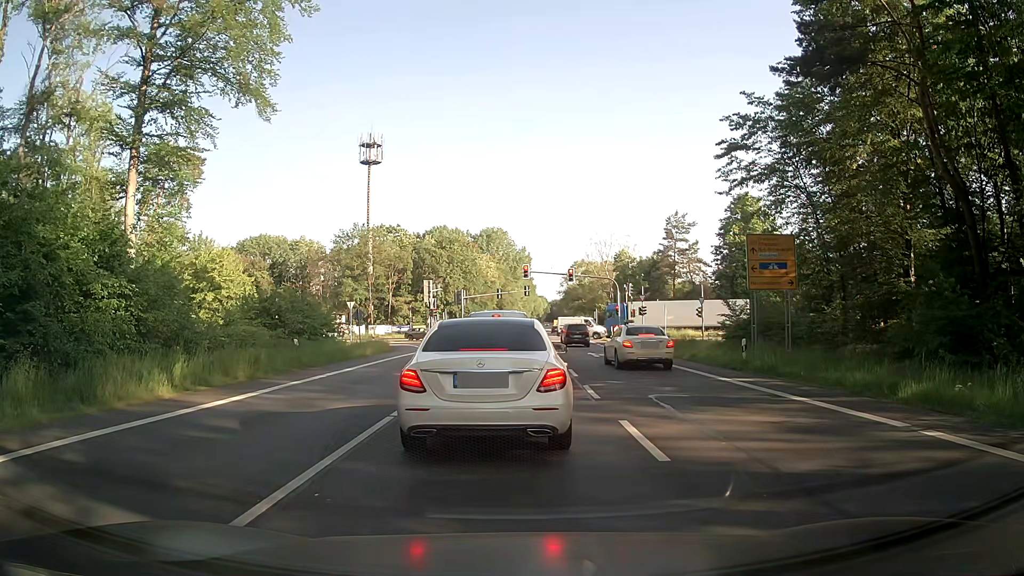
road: primary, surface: asphalt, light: Day
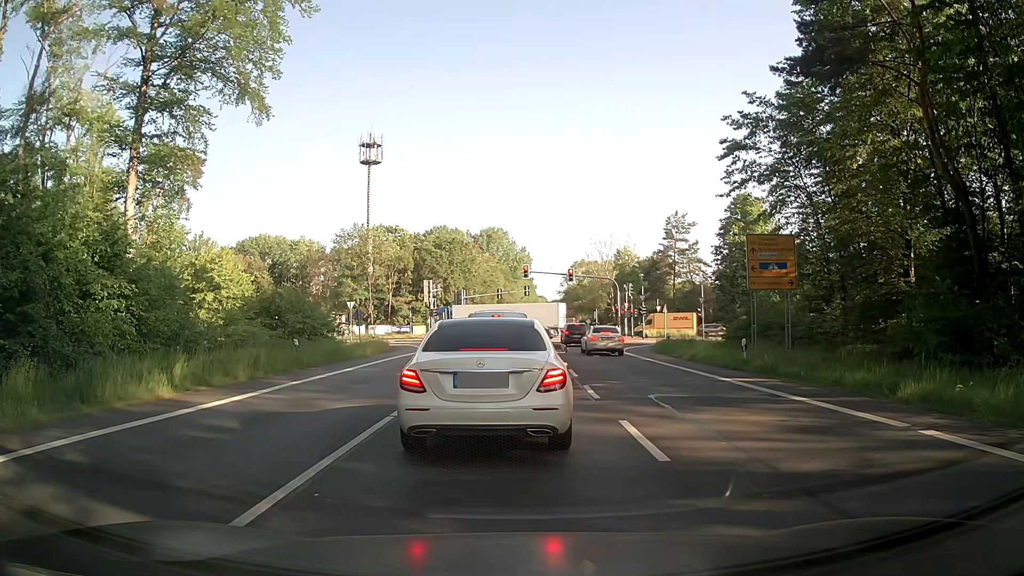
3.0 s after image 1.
(0.0, 0.0) m; 0°
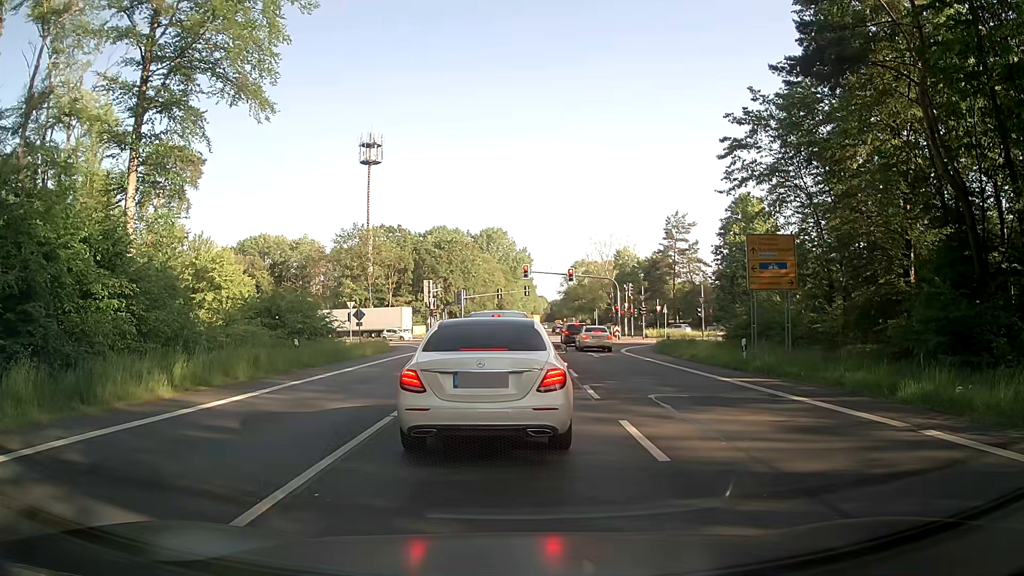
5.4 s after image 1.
(0.0, 0.0) m; 0°
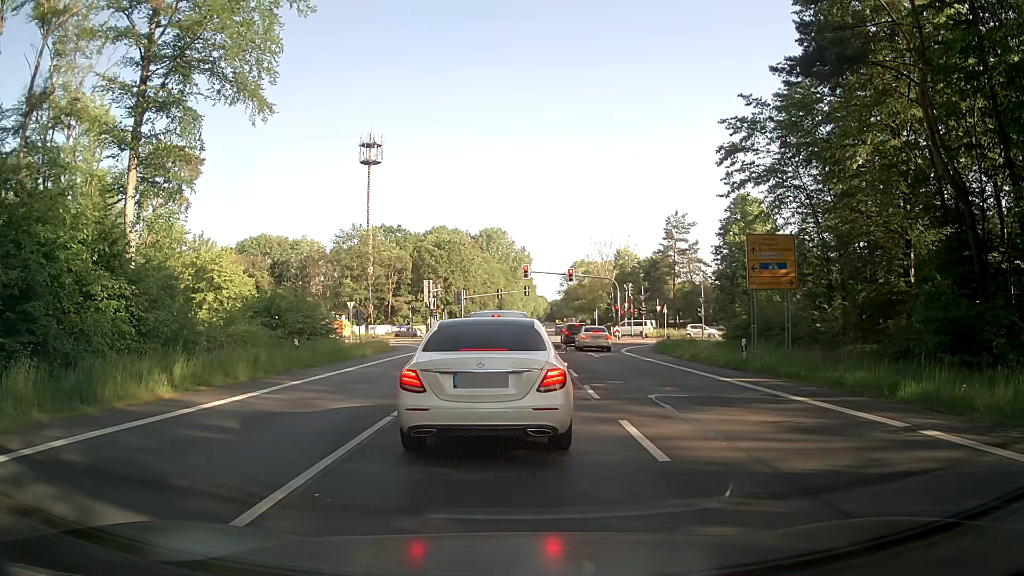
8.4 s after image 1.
(0.0, 0.0) m; 0°
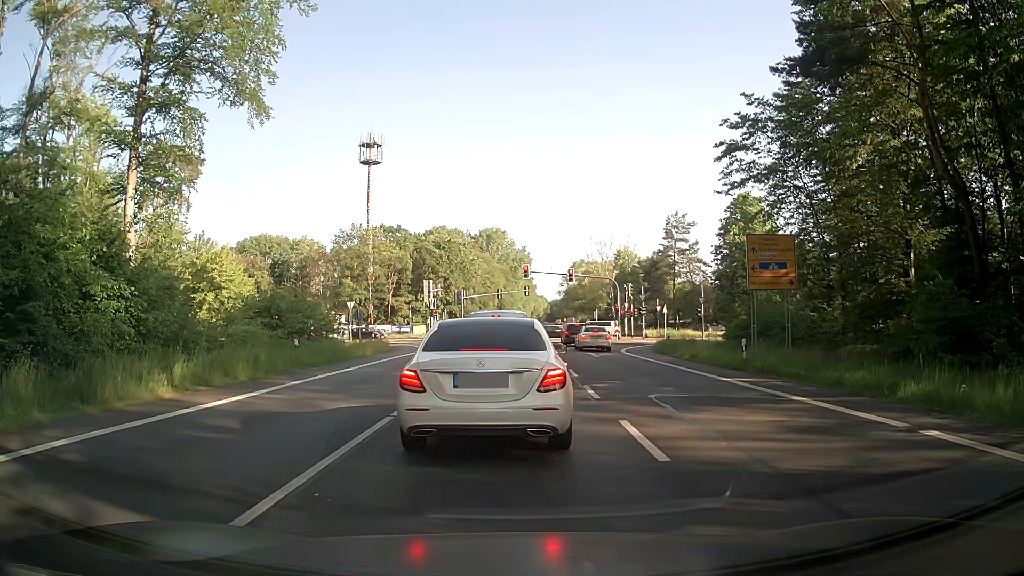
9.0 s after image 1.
(0.0, 0.0) m; 0°
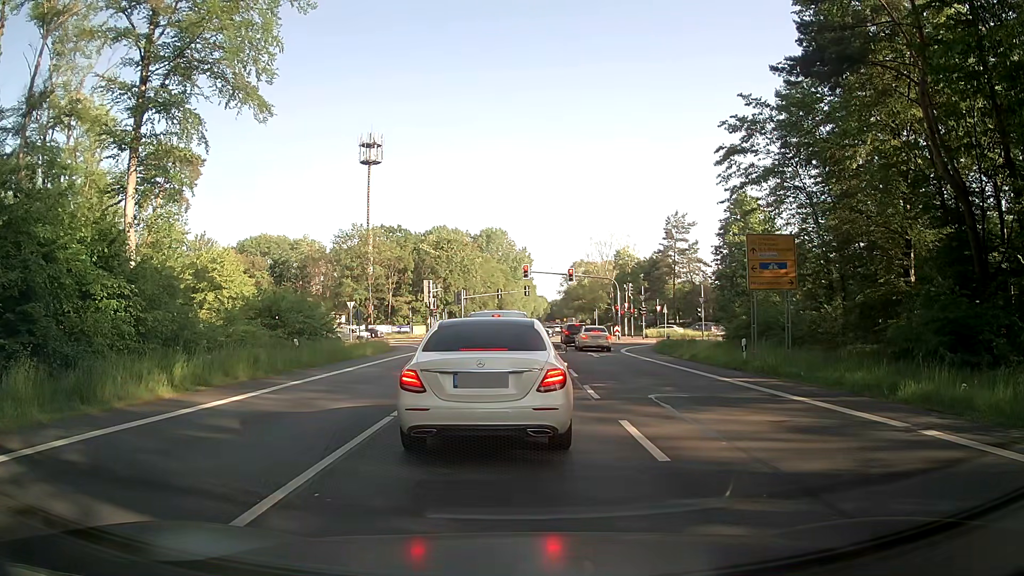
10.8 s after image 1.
(0.0, 0.0) m; 0°
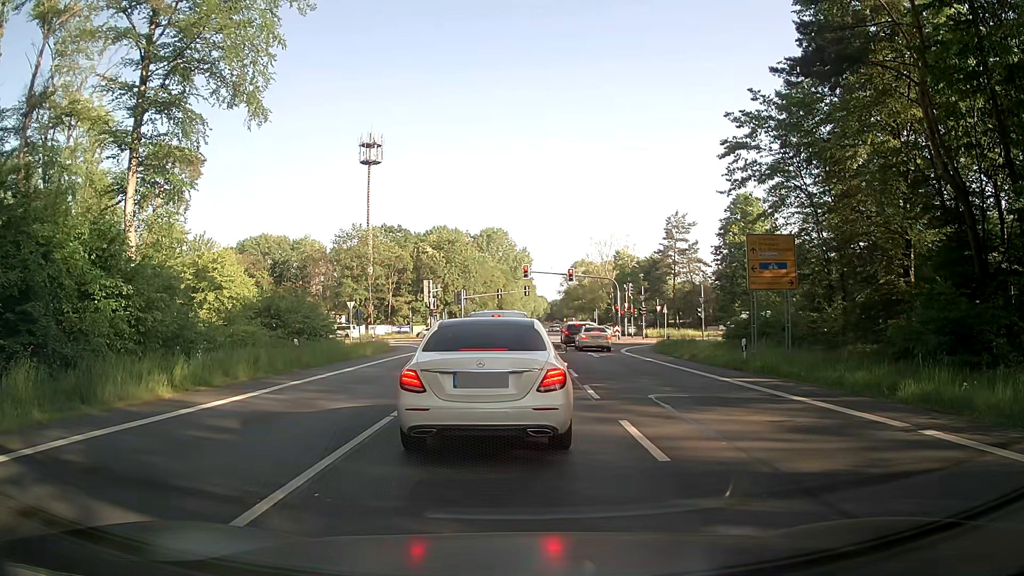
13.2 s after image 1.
(0.0, 0.0) m; 0°
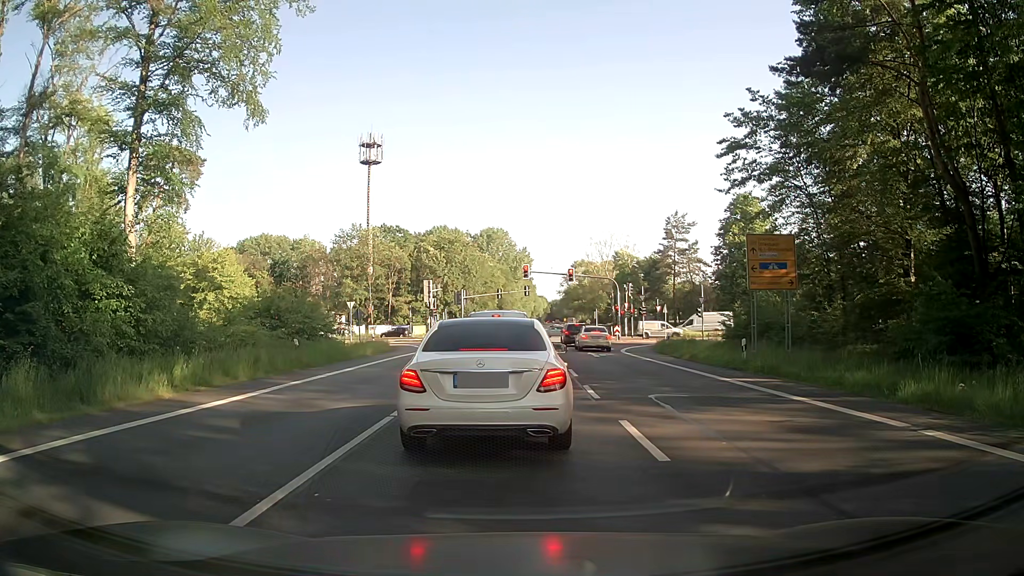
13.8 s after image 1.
(0.0, 0.0) m; 0°
